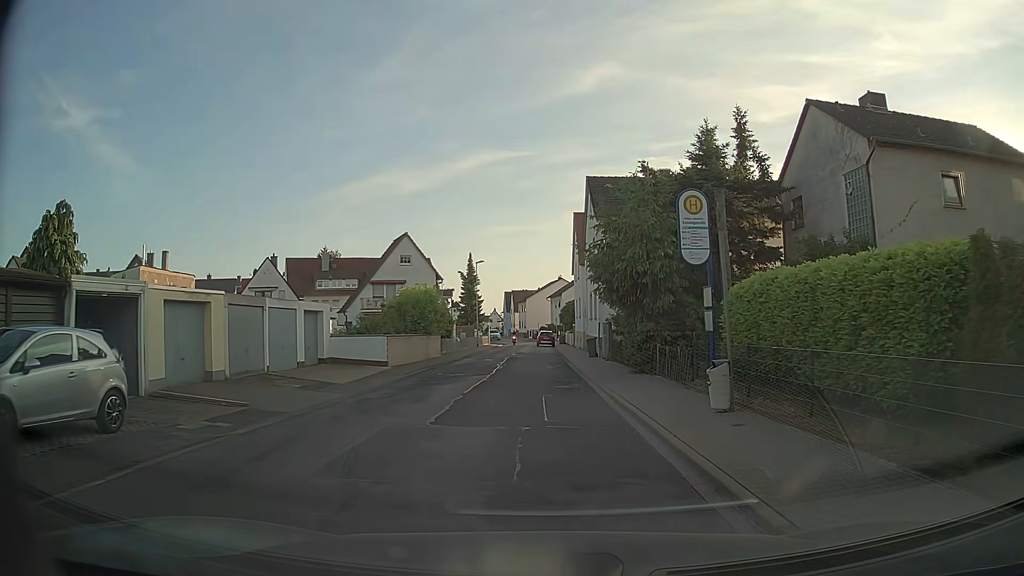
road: residential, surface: asphalt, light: Day
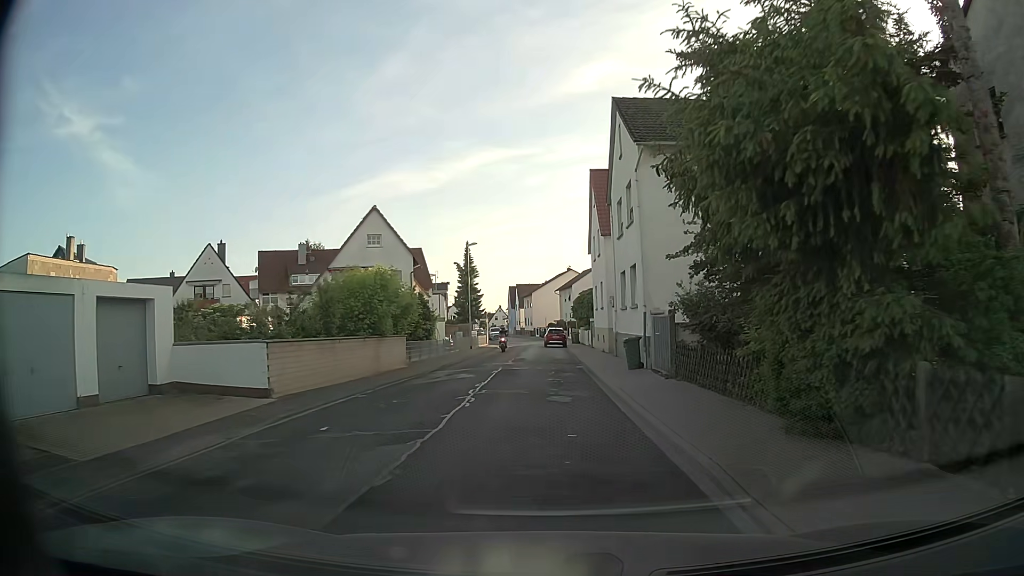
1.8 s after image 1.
(+0.1, +12.9) m; -1°
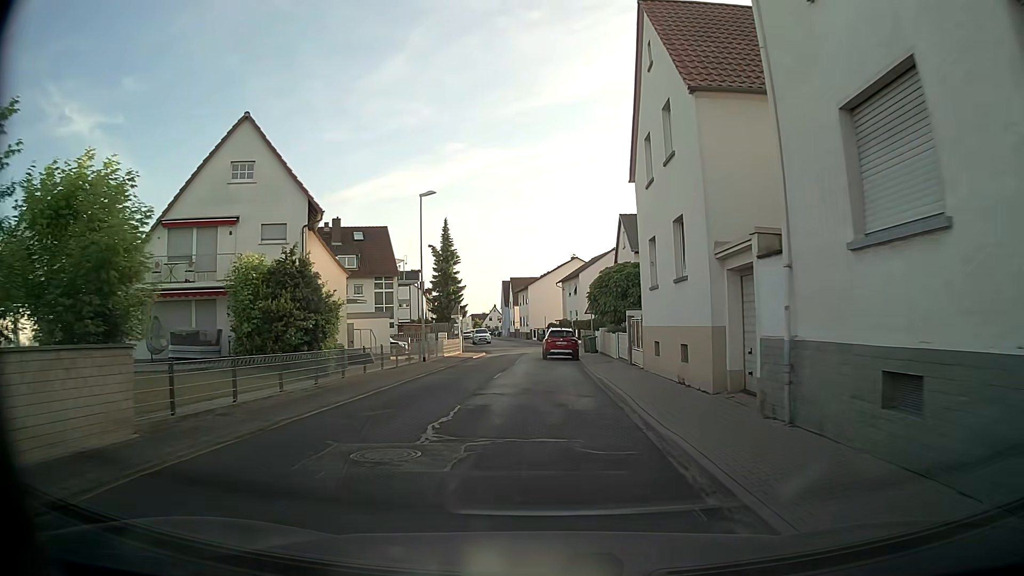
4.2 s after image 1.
(+0.5, +20.3) m; +2°
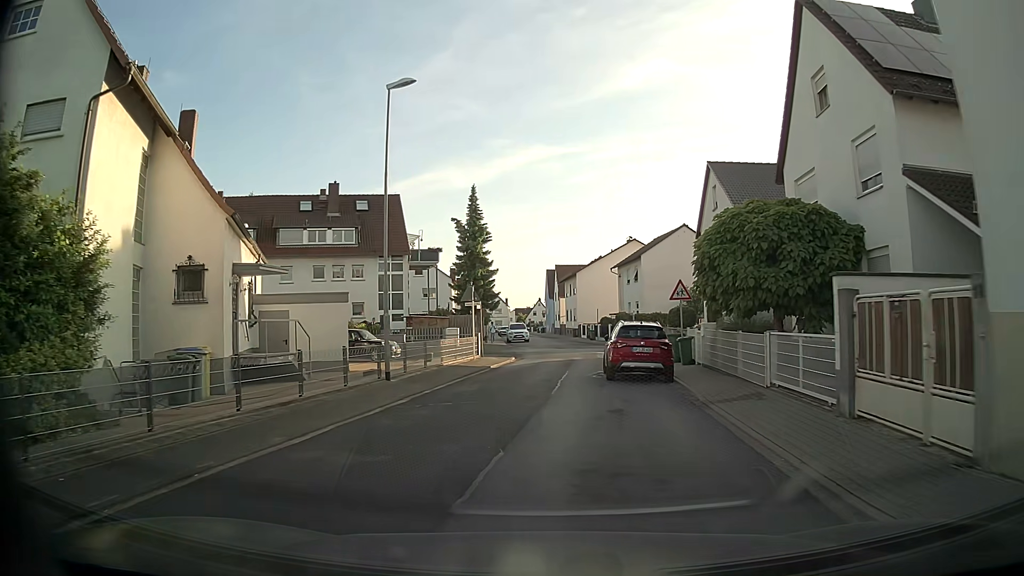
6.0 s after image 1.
(-0.4, +15.0) m; -4°
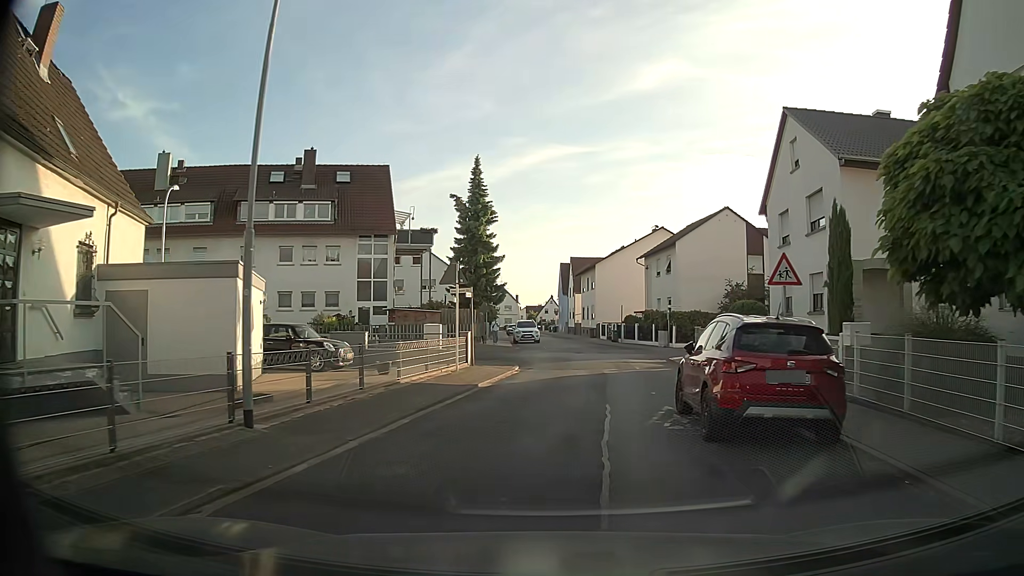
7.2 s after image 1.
(-0.1, +9.3) m; -1°
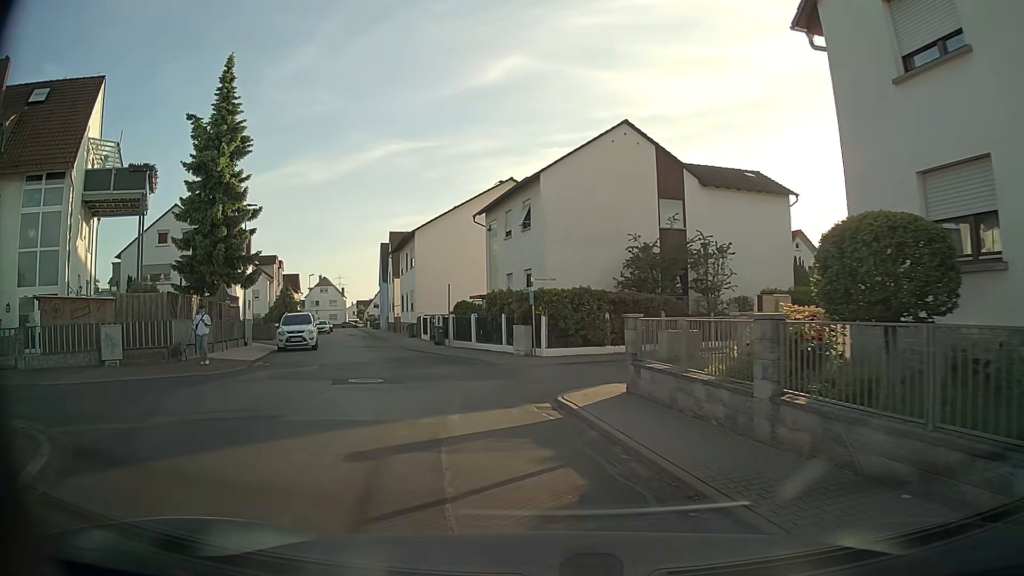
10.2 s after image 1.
(+2.3, +19.2) m; +13°
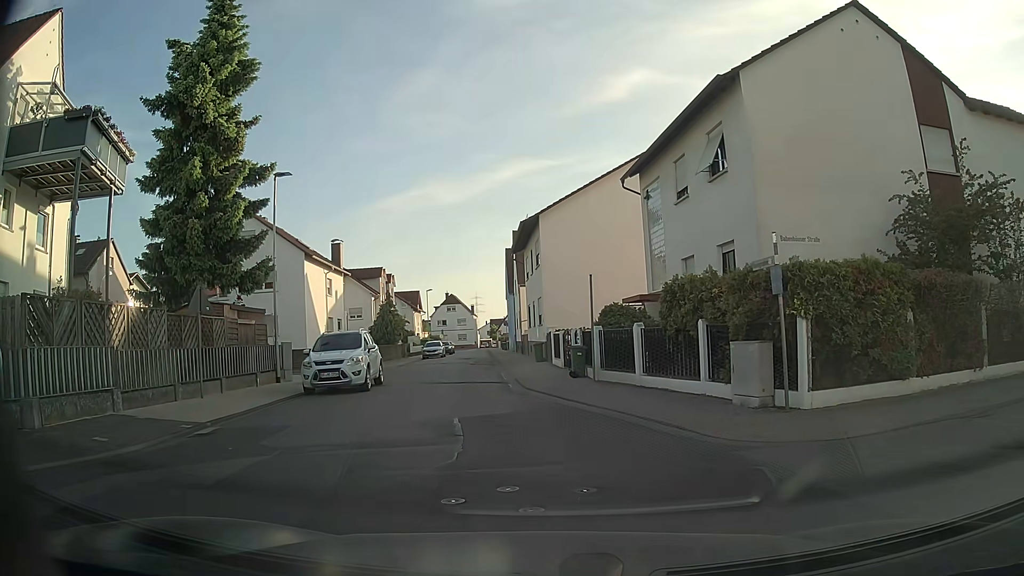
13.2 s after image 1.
(-1.2, +12.1) m; -11°
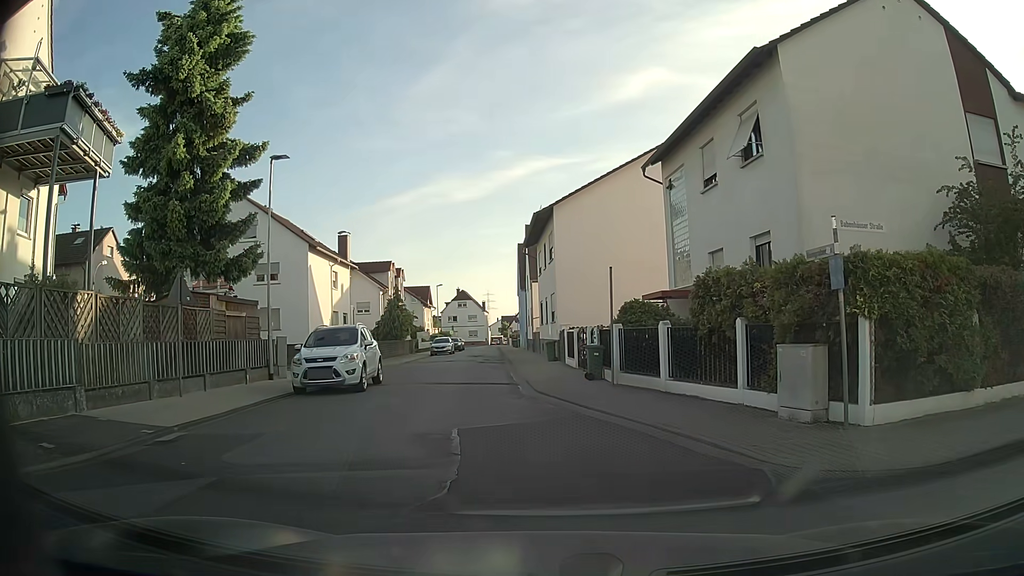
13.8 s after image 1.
(0.0, +1.7) m; +1°
(-1, +10) (-2, +20) (-4, +30) (-5, +40) (-6, +50) (-7, +60) (-8, +70) (-9, +79) (-10, +89) (-11, +99) m
